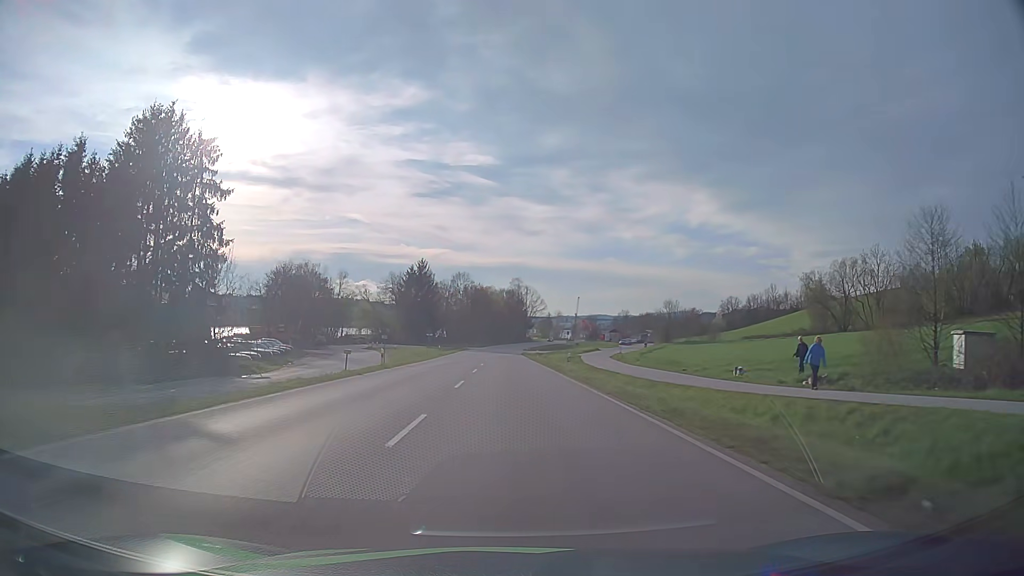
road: primary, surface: asphalt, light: Day
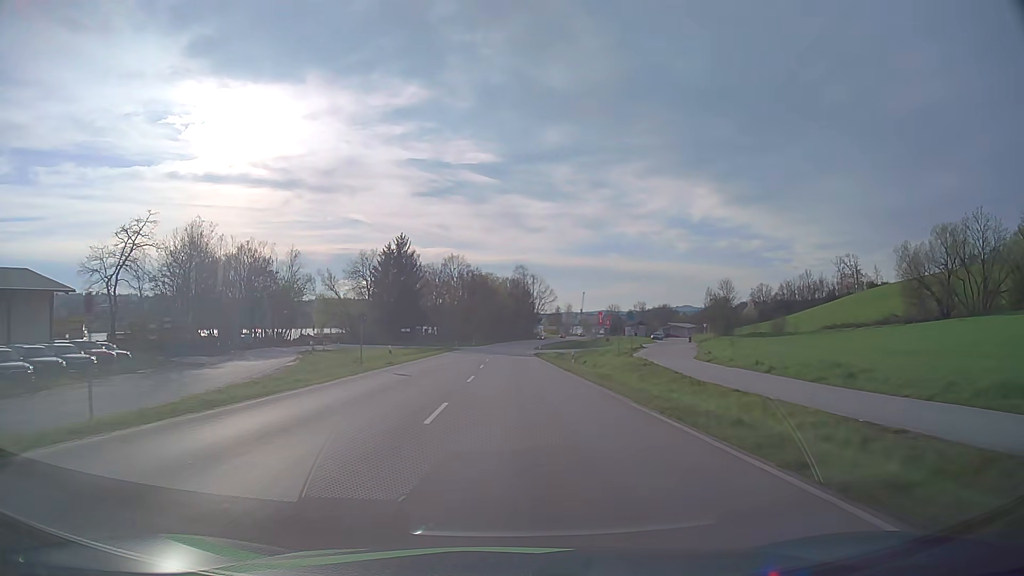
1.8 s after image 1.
(-0.3, +33.4) m; 0°
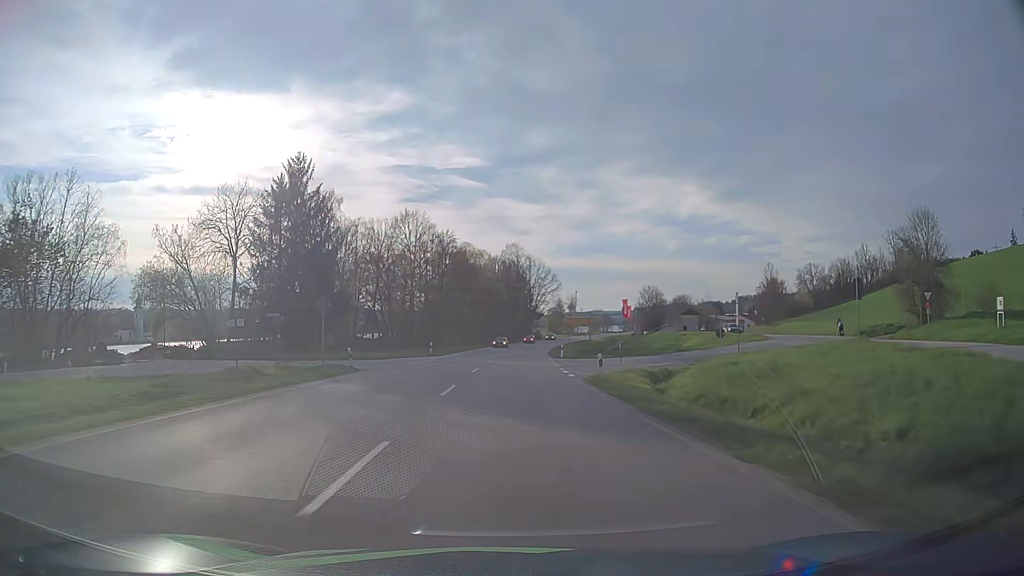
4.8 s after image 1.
(+0.1, +53.9) m; +1°
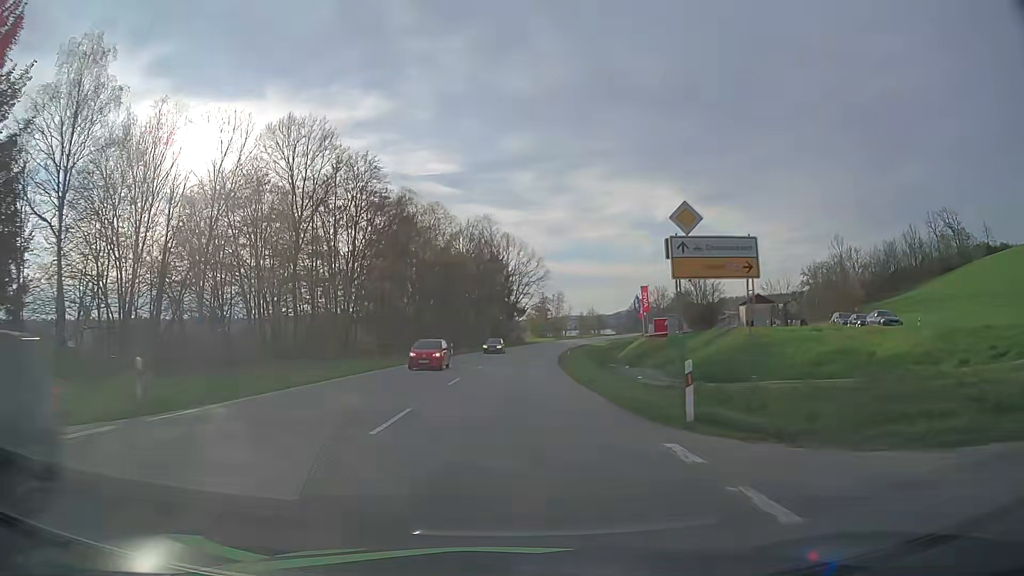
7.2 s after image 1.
(+0.8, +43.0) m; +2°
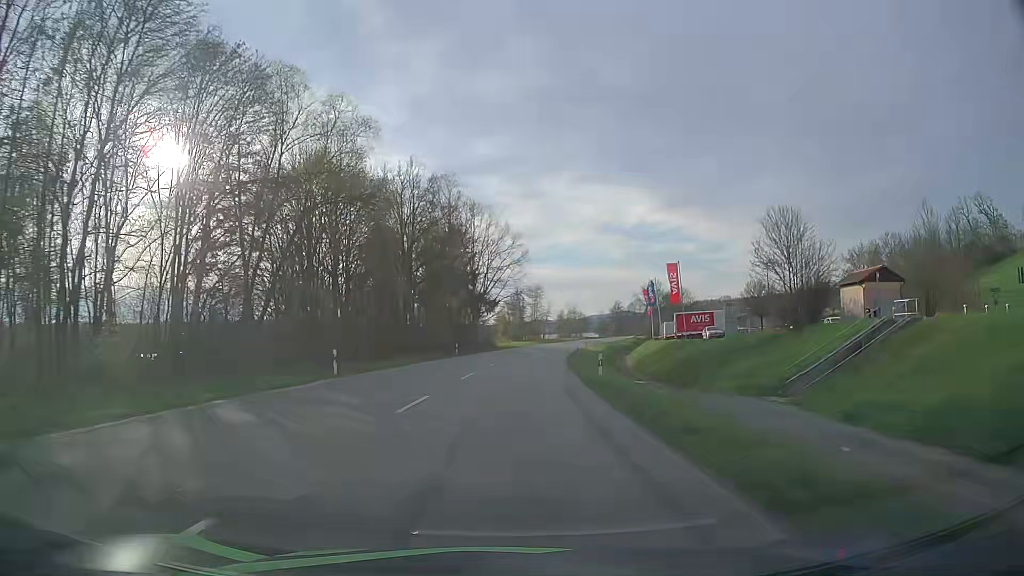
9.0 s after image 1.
(+0.6, +32.9) m; +2°
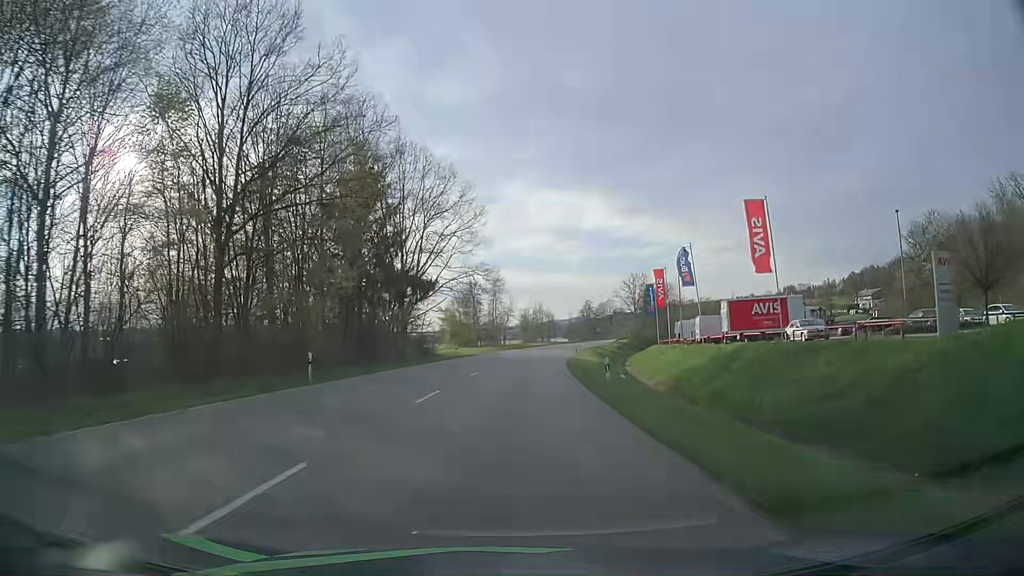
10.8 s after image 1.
(+1.1, +33.3) m; +4°
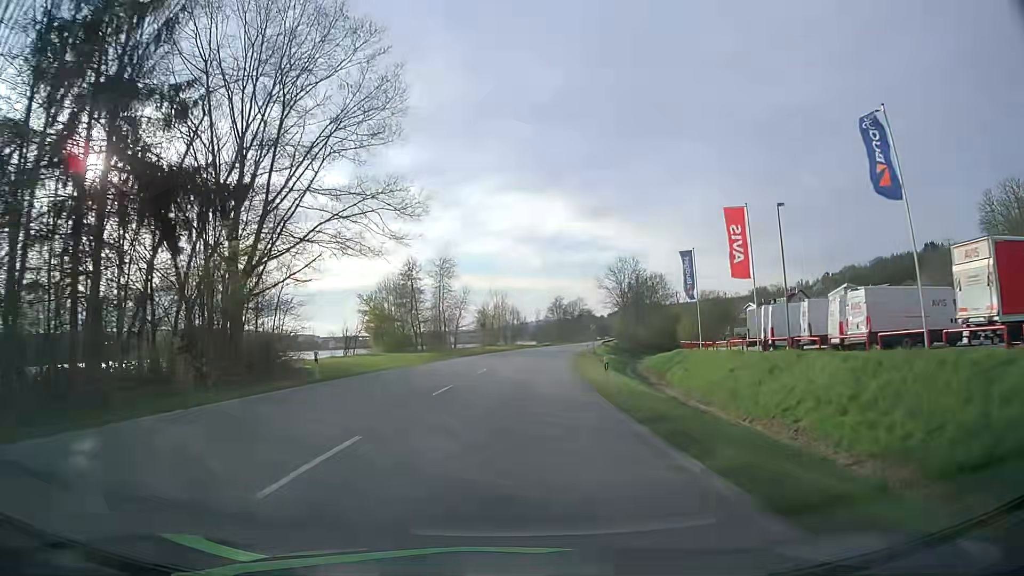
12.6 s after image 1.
(+0.9, +33.5) m; +3°
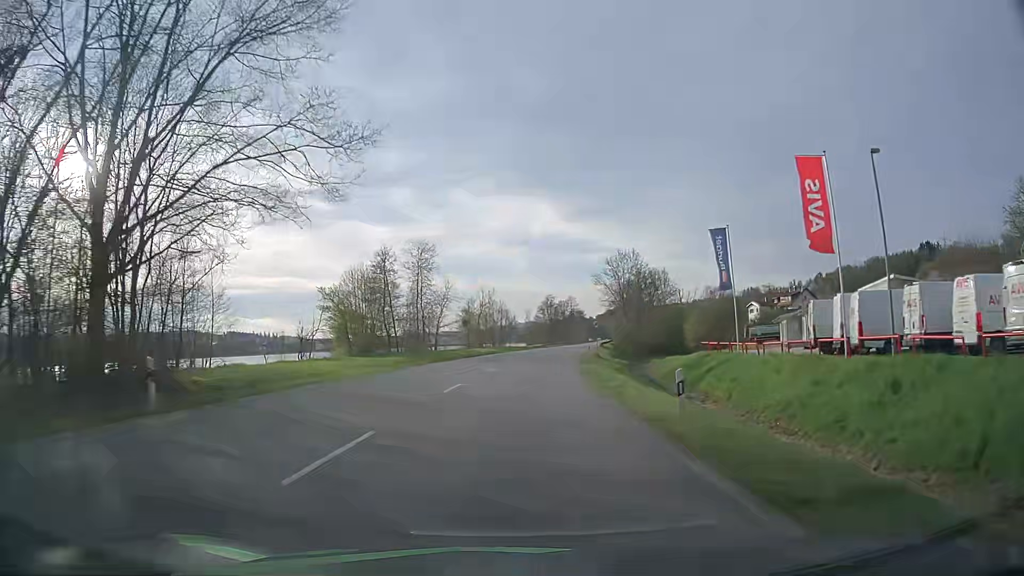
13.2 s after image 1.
(+0.1, +11.2) m; +1°
(0, +10) (0, +20) (+1, +30) (+2, +40) (+3, +50) (+4, +60) (+6, +70) (+7, +80) (+9, +89) (+11, +99) m
